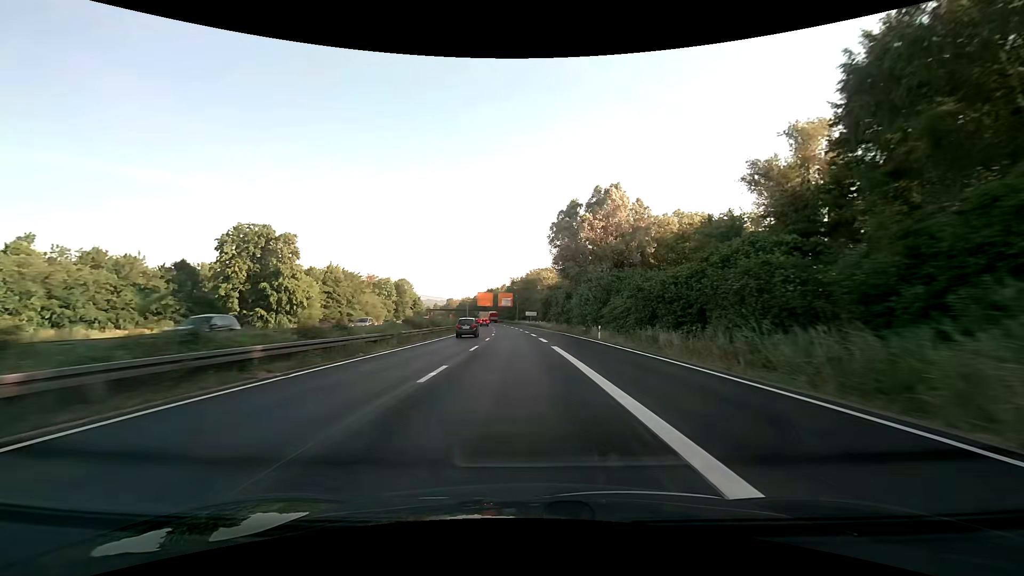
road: trunk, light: Day
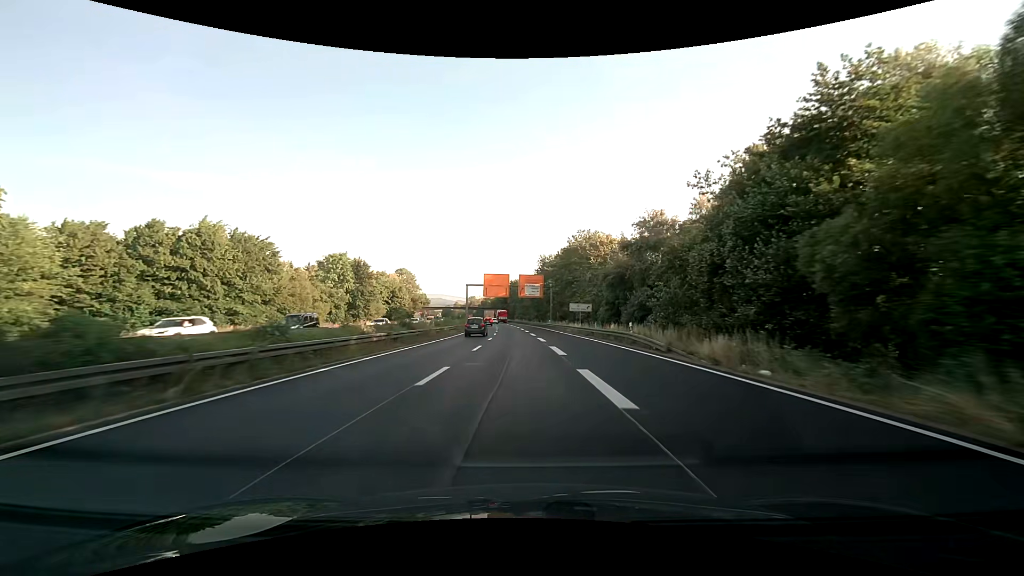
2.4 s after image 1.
(-1.4, +60.6) m; -3°
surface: asphalt
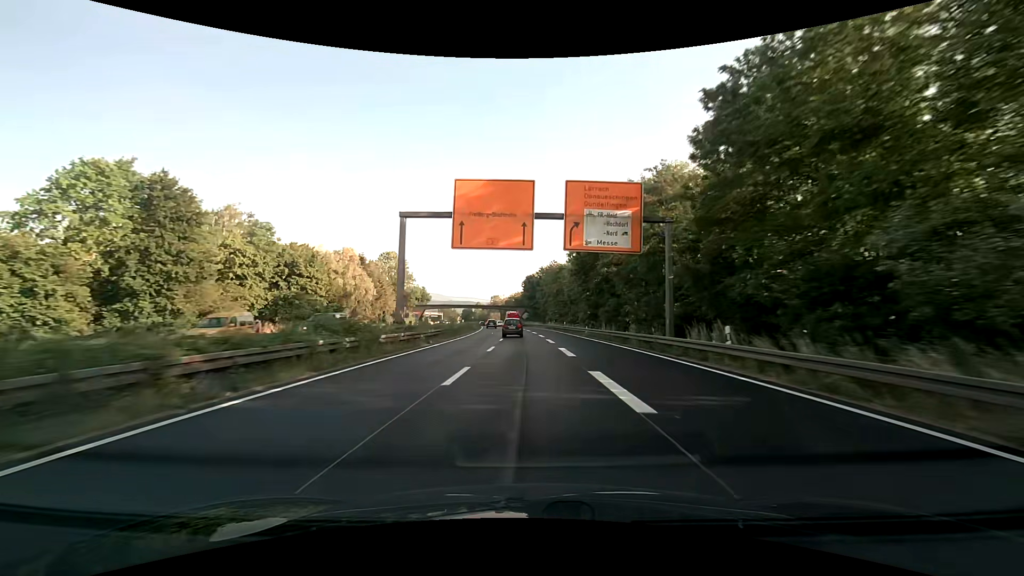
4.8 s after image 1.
(-2.0, +60.1) m; -3°
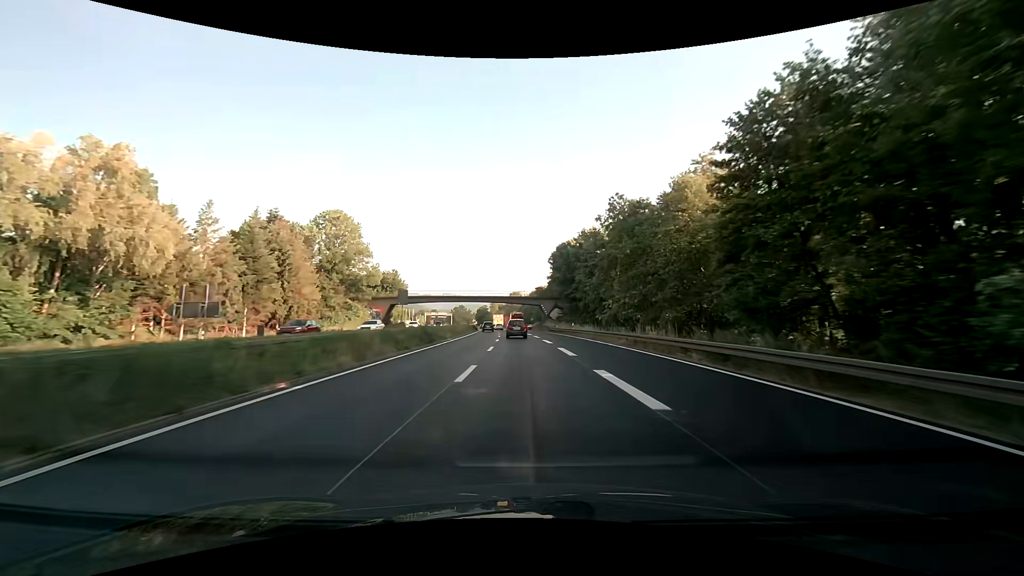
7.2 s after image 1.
(-1.5, +59.4) m; -3°
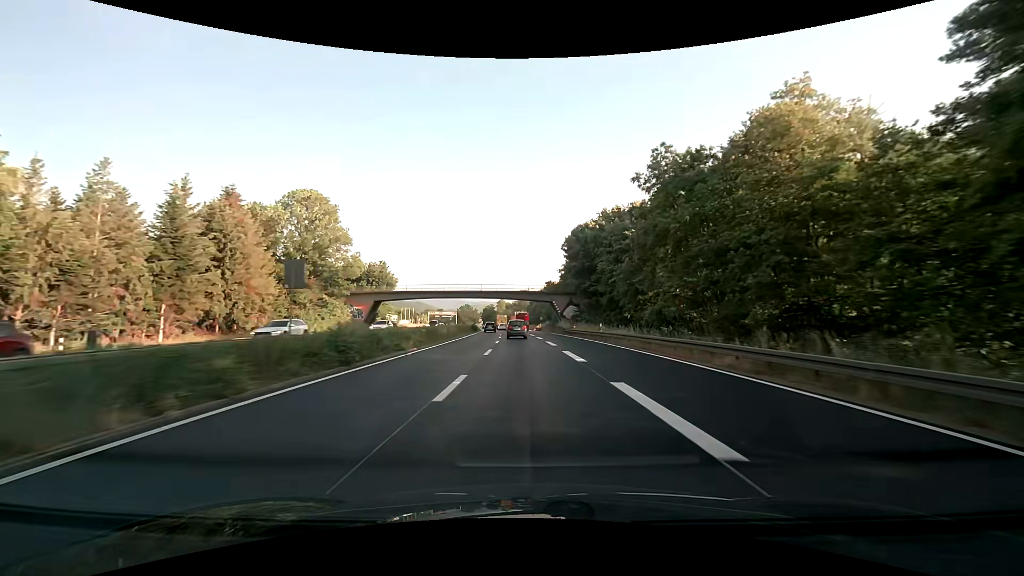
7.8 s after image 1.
(-0.1, +14.7) m; -1°
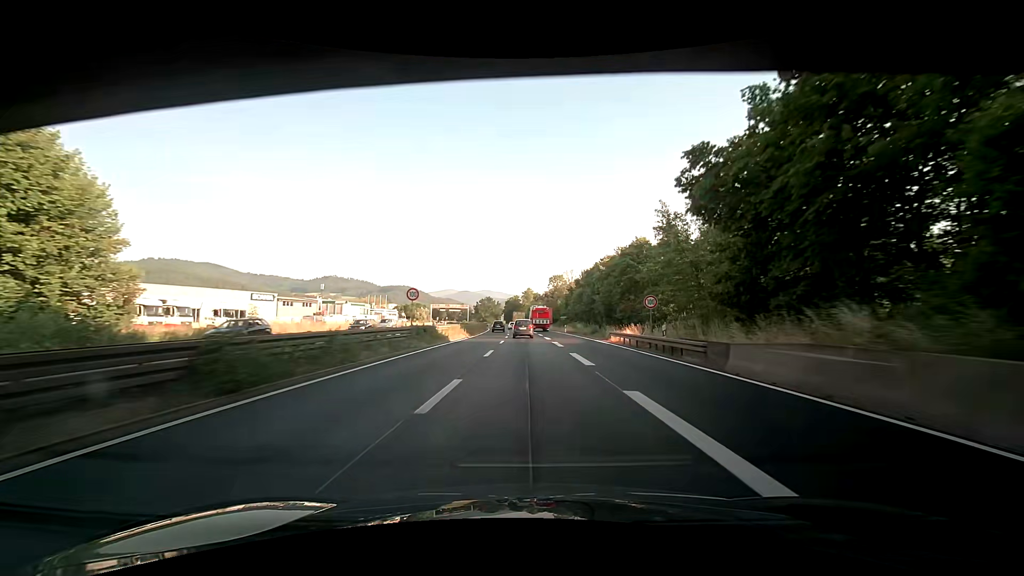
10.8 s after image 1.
(-2.6, +73.1) m; -4°
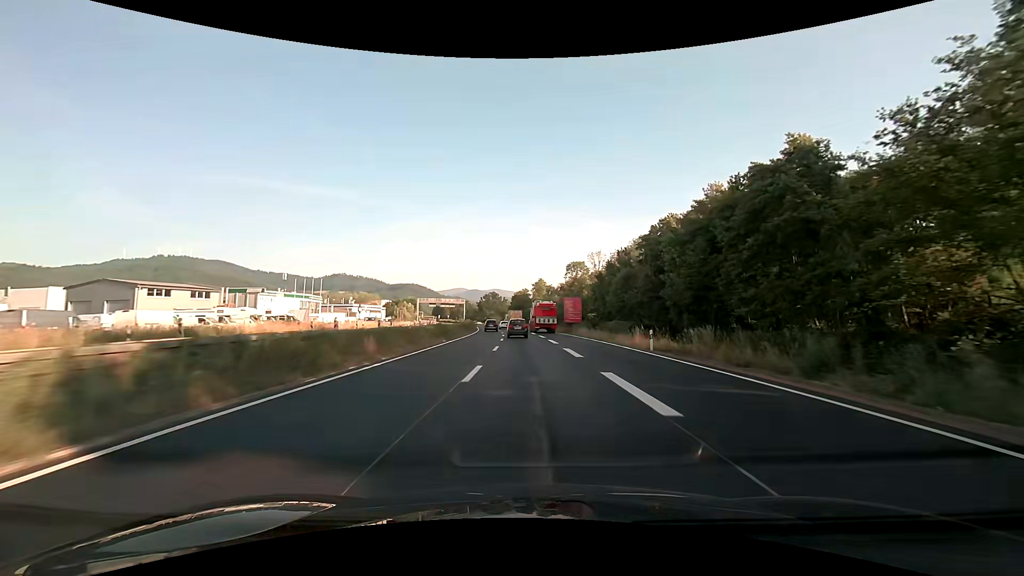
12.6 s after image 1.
(-0.2, +44.3) m; -1°
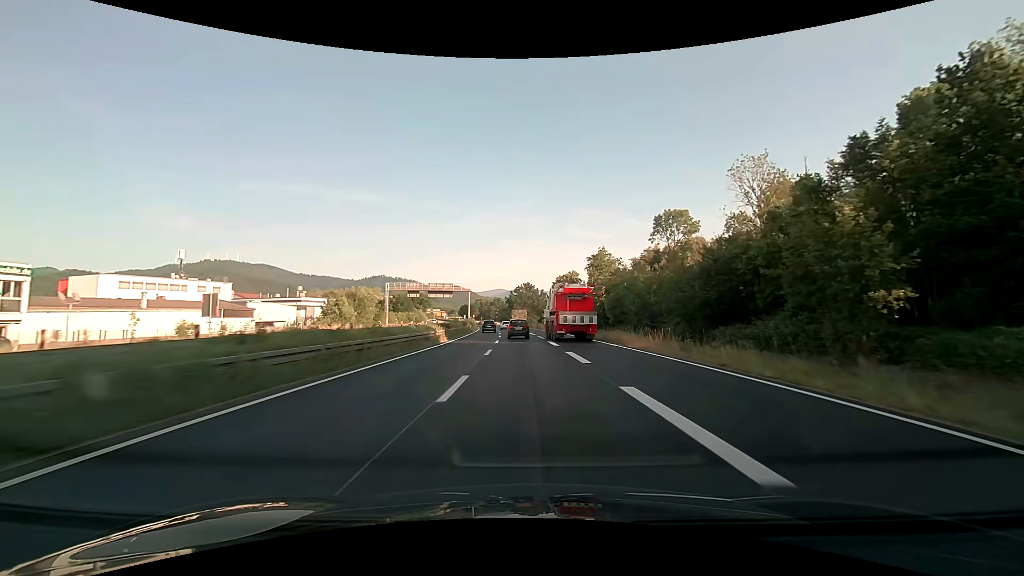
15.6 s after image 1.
(-2.6, +74.9) m; -4°
(0, +10) (0, +20) (-1, +30) (-1, +40) (-2, +50) (-2, +60) (-3, +70) (-4, +80) (-4, +90) (-5, +100) m
